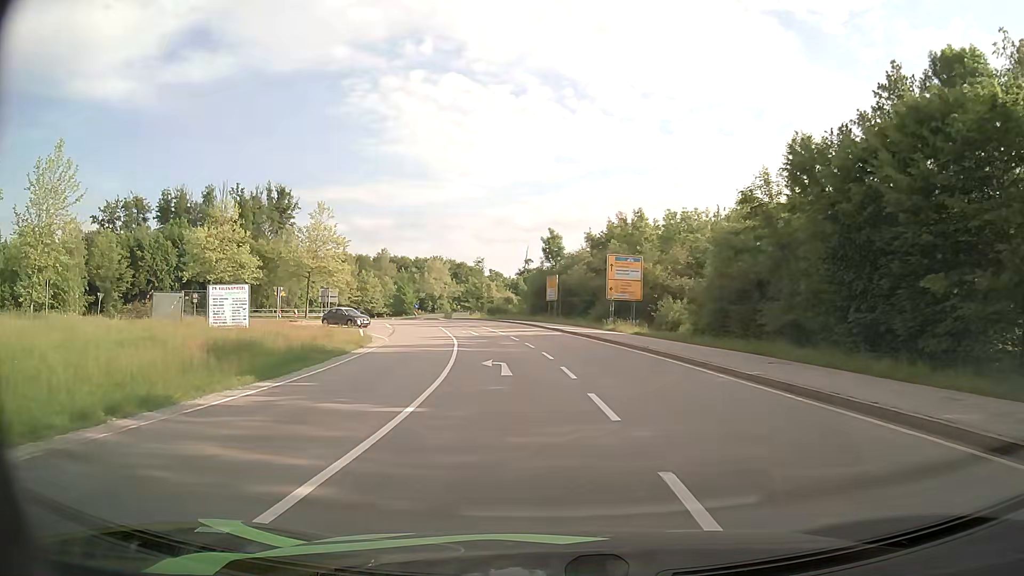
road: secondary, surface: asphalt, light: Day
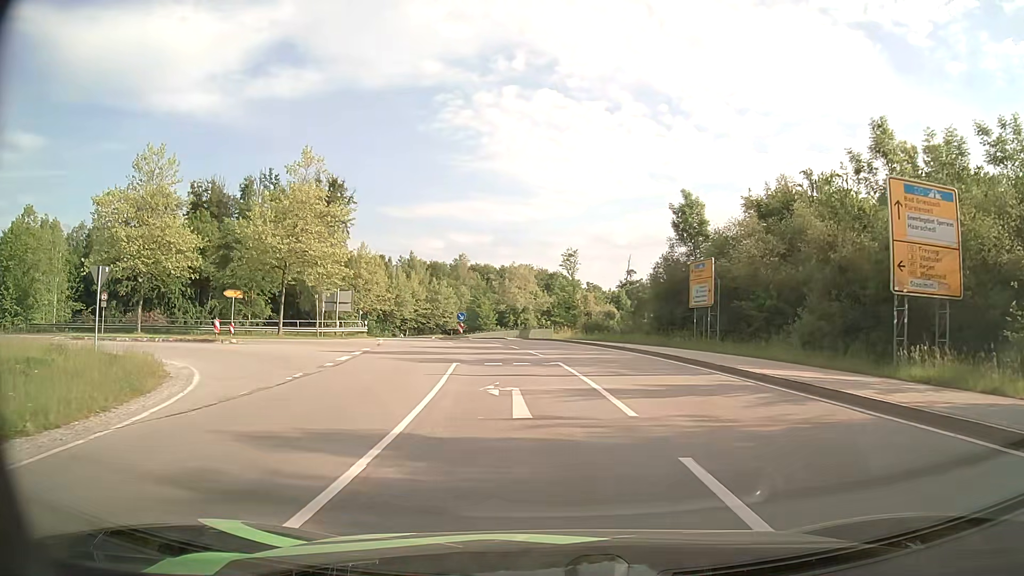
(-2.1, +29.1) m; -8°
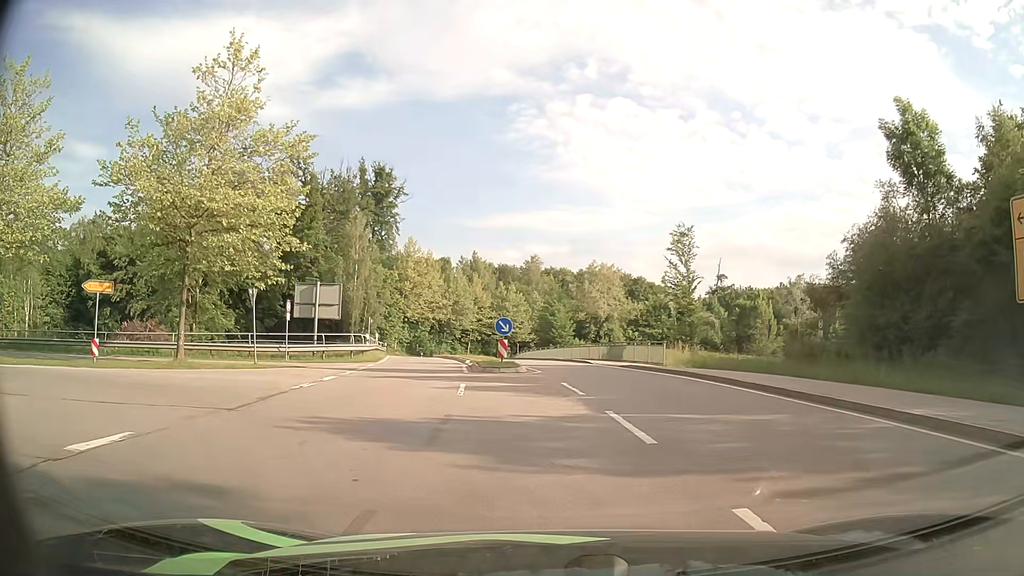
(-1.3, +20.7) m; -7°
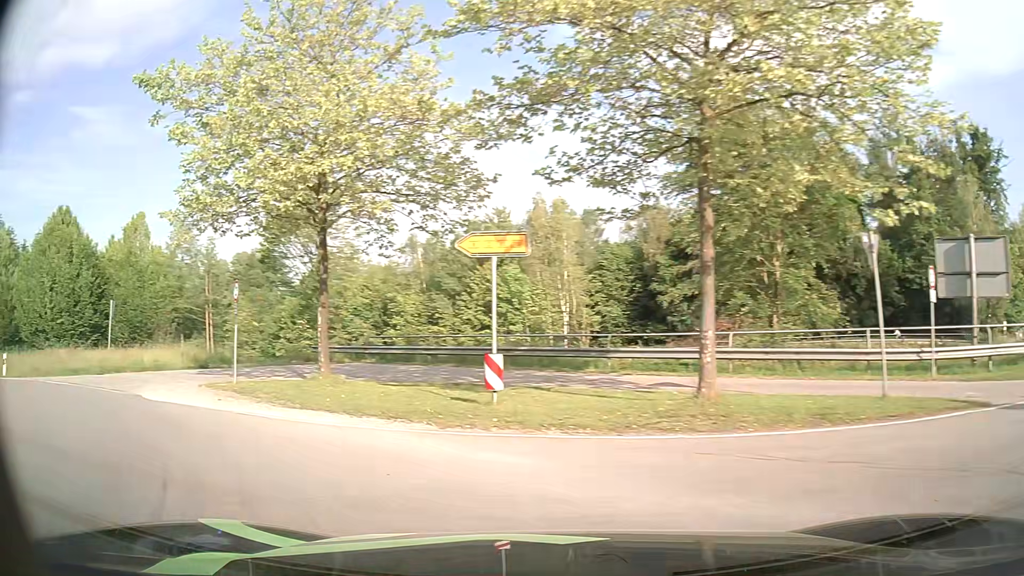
(-4.8, +13.9) m; -52°
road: primary_link
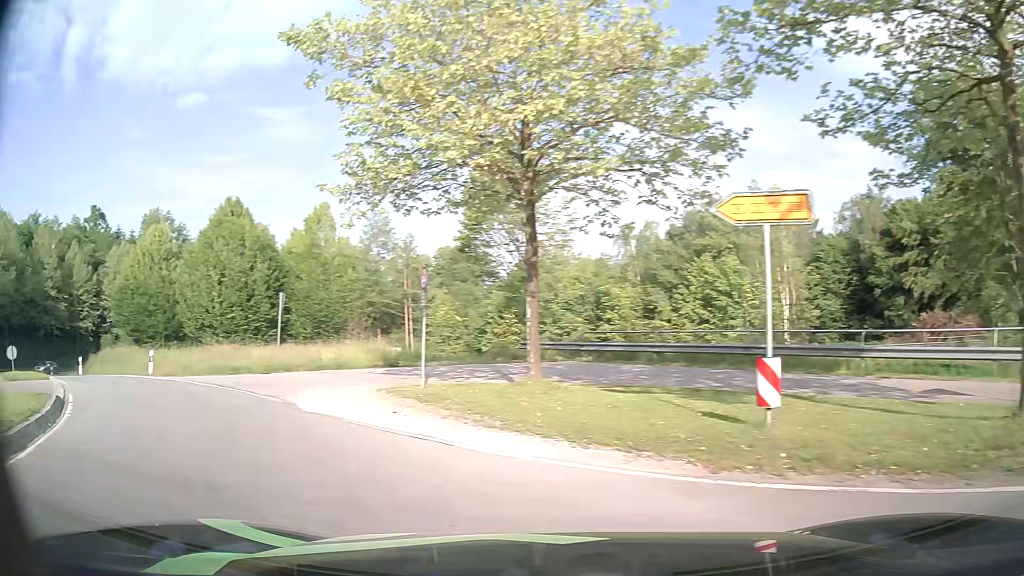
(-0.4, +3.1) m; -18°
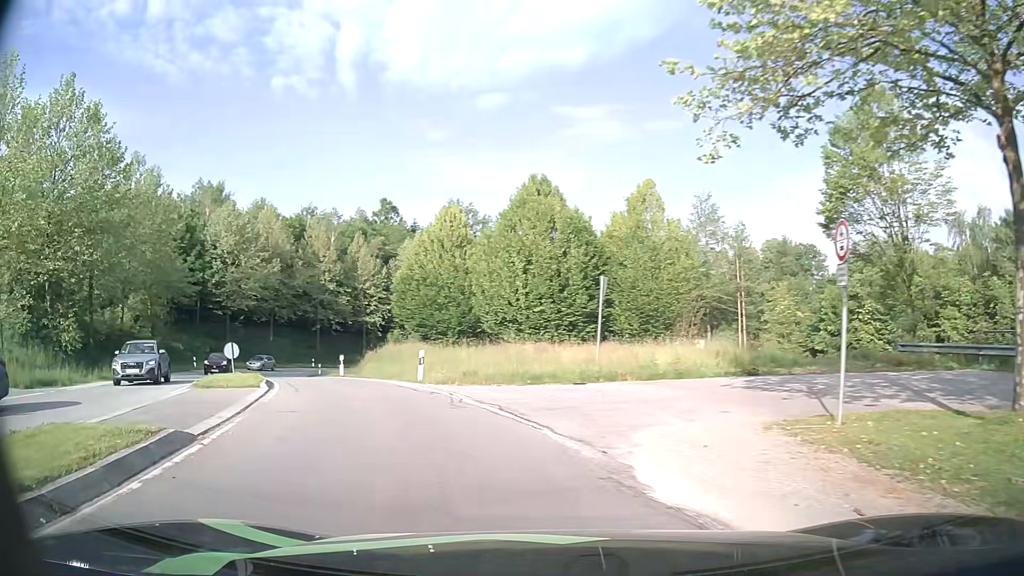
(-1.6, +6.2) m; -27°
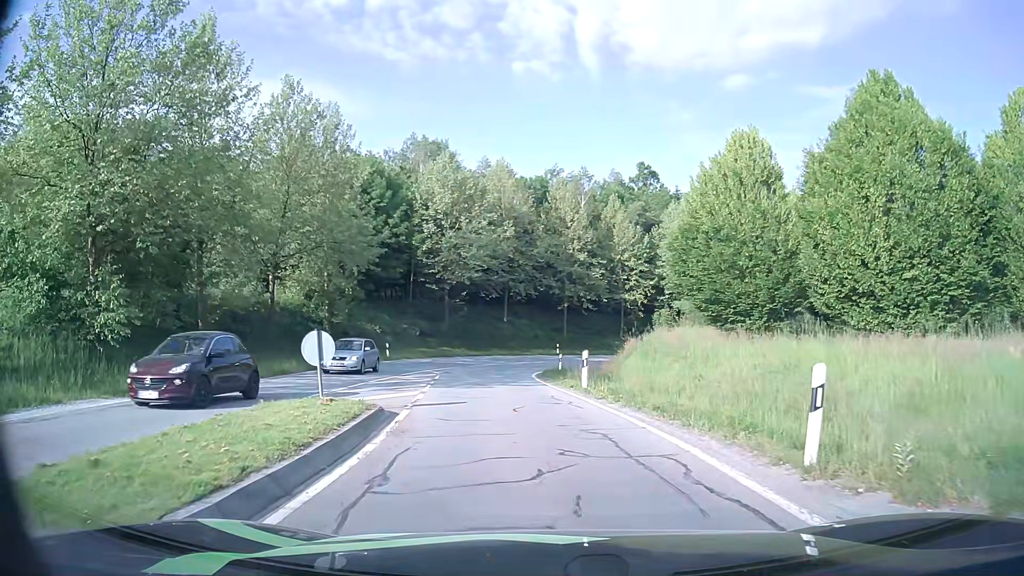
(-3.6, +14.5) m; -22°
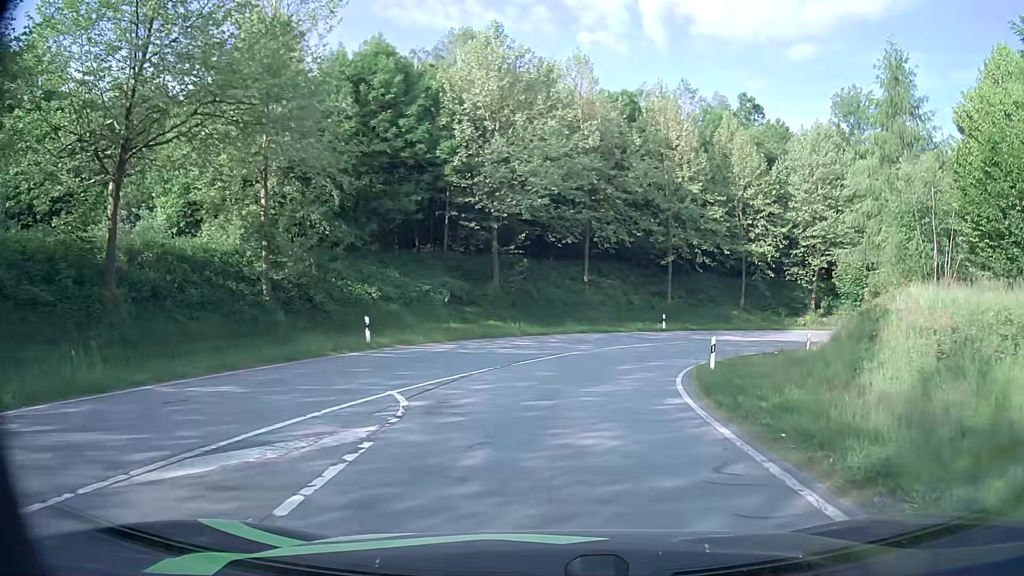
(-2.0, +21.4) m; -7°
(0, +10) (+2, +20) (+5, +29) (+11, +38) (+18, +44) (+27, +48) (+37, +50) (+47, +48) (+55, +42) (+57, +32) m
